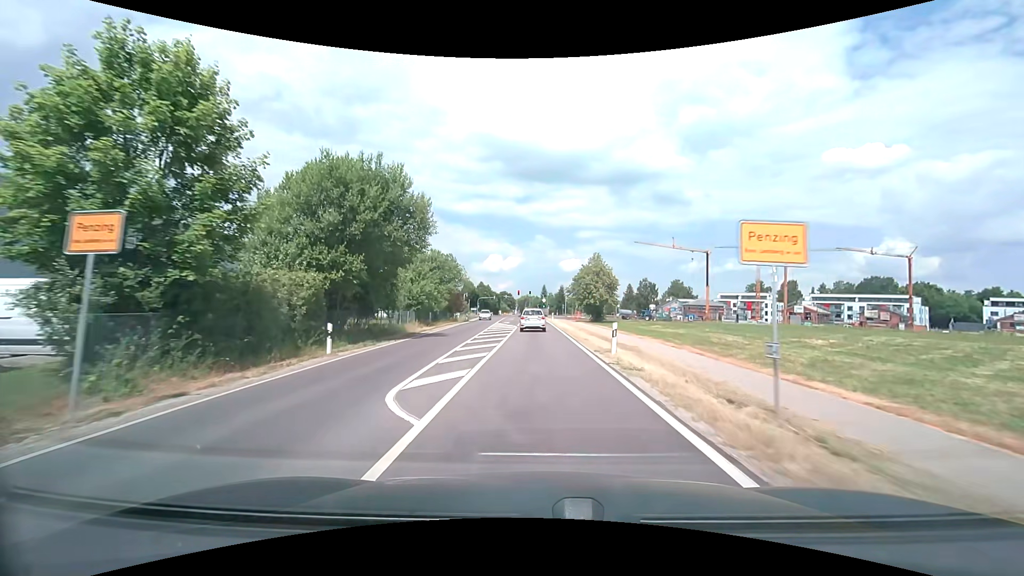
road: secondary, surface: asphalt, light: Day
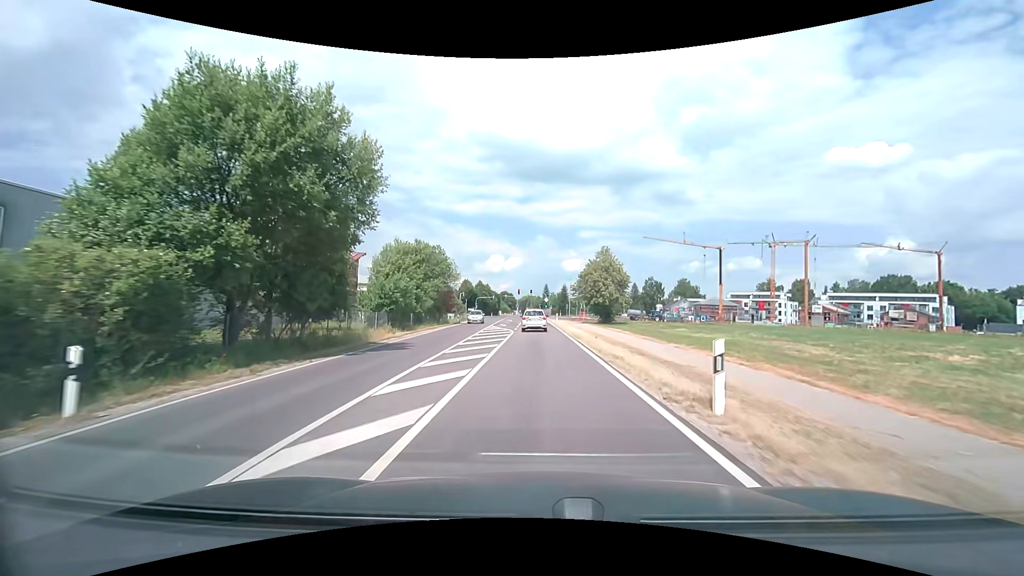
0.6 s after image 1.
(0.0, +8.9) m; 0°
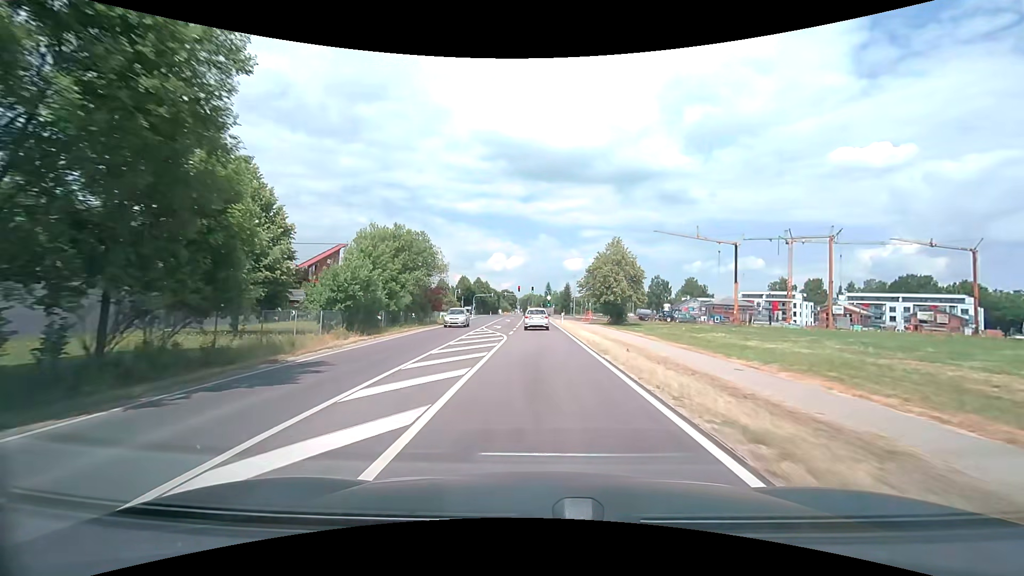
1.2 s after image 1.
(0.0, +8.9) m; 0°
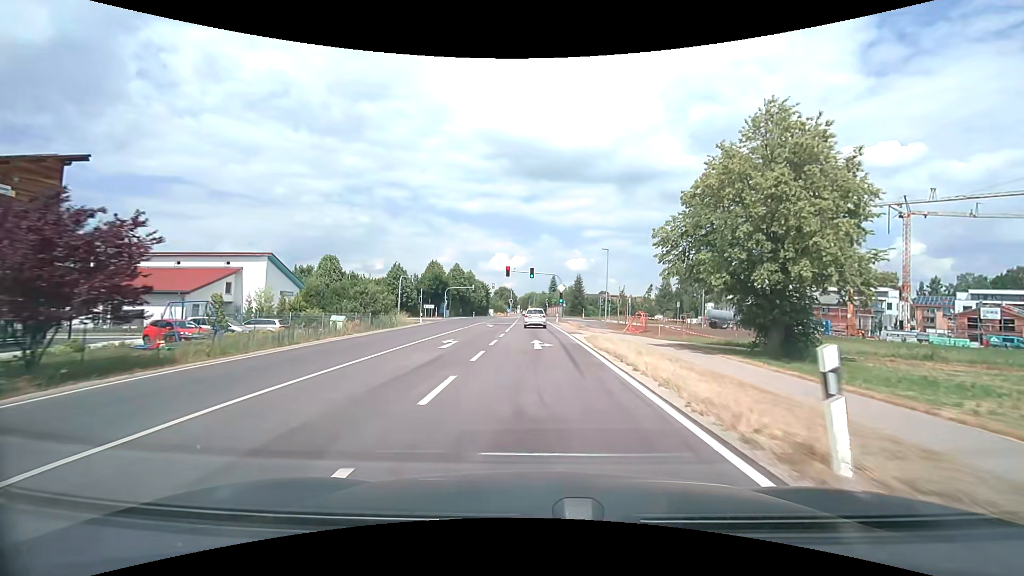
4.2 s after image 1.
(-0.1, +44.4) m; 0°
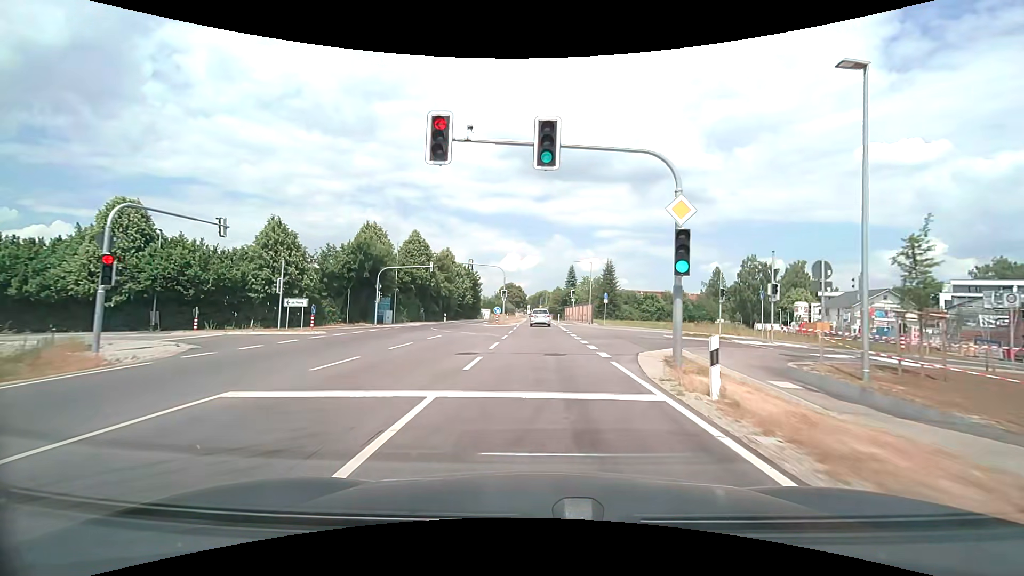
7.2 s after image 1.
(-0.6, +43.6) m; -1°
